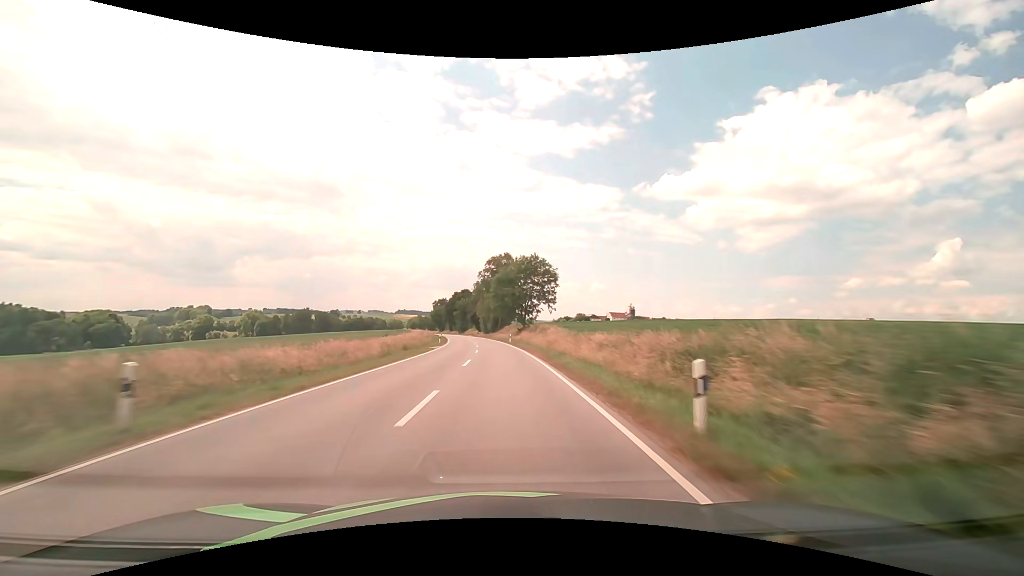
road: secondary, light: Day
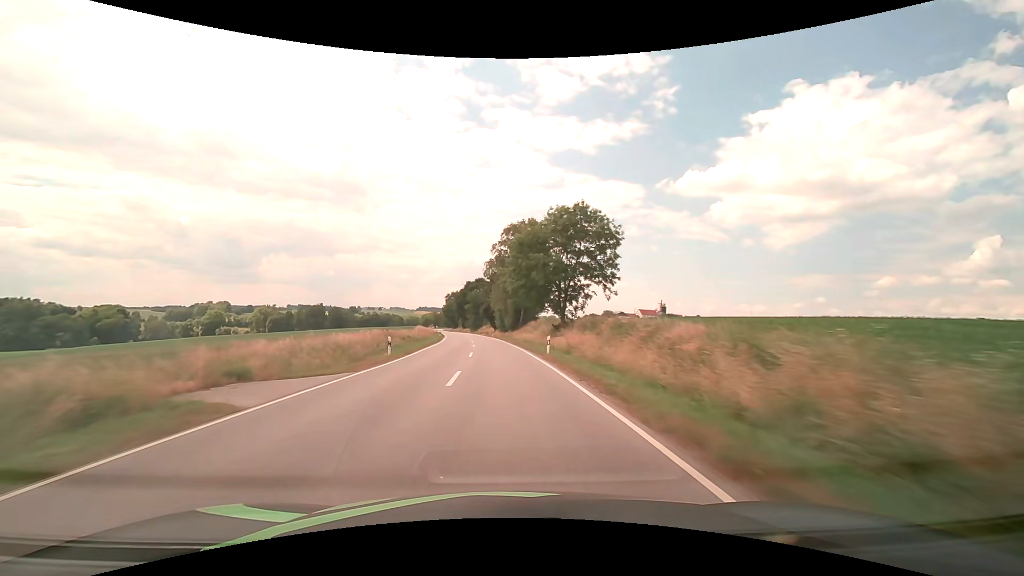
(-0.6, +31.4) m; -2°
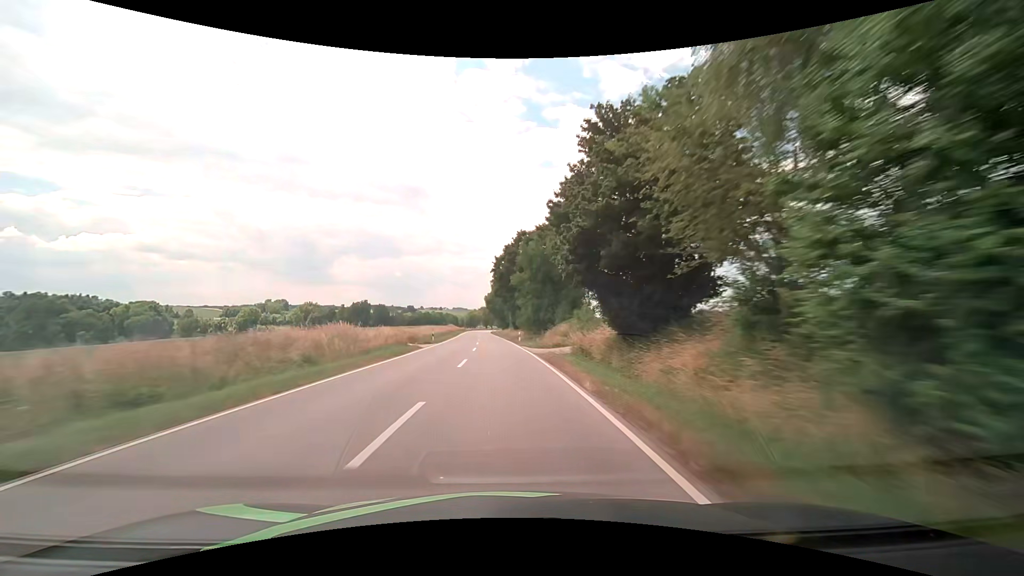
(-4.8, +78.7) m; -7°
(0, +10) (0, +20) (0, +30) (-1, +40) (-1, +50) (-2, +60) (-2, +70) (-3, +80) (-3, +90) (-4, +100) m
